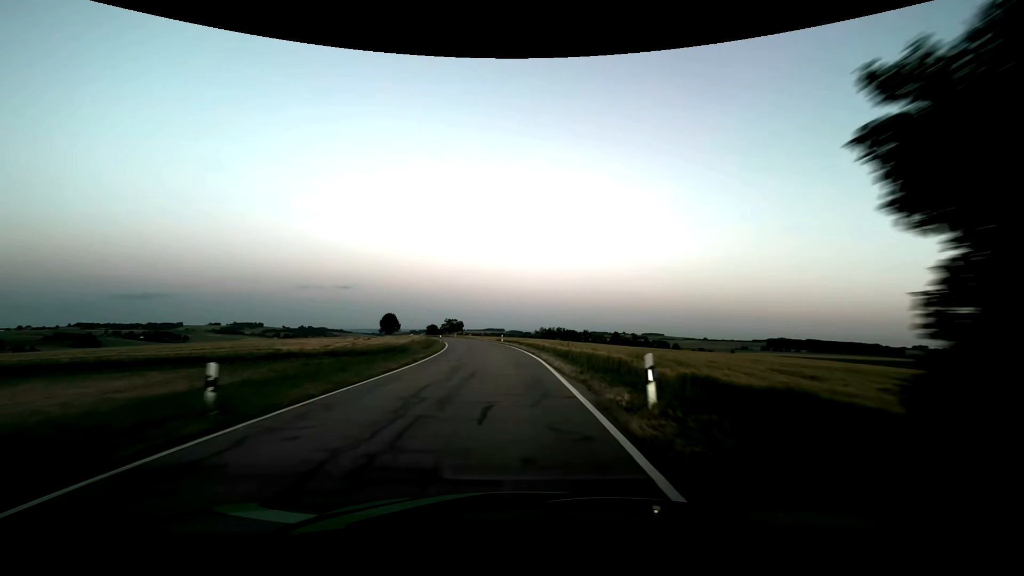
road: tertiary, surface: asphalt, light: Dusk
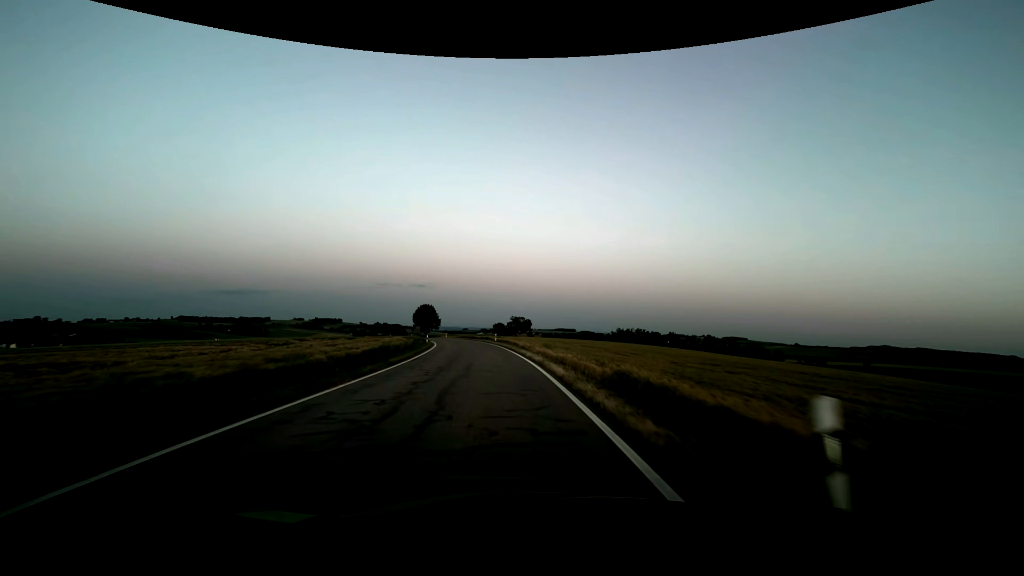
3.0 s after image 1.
(-3.2, +53.8) m; -8°
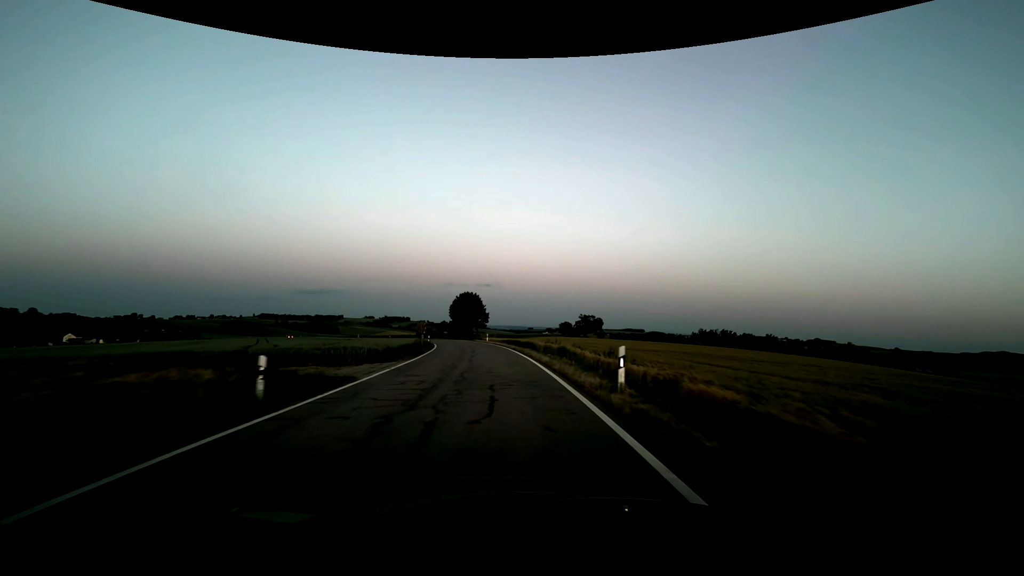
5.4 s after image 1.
(-3.0, +43.1) m; -8°
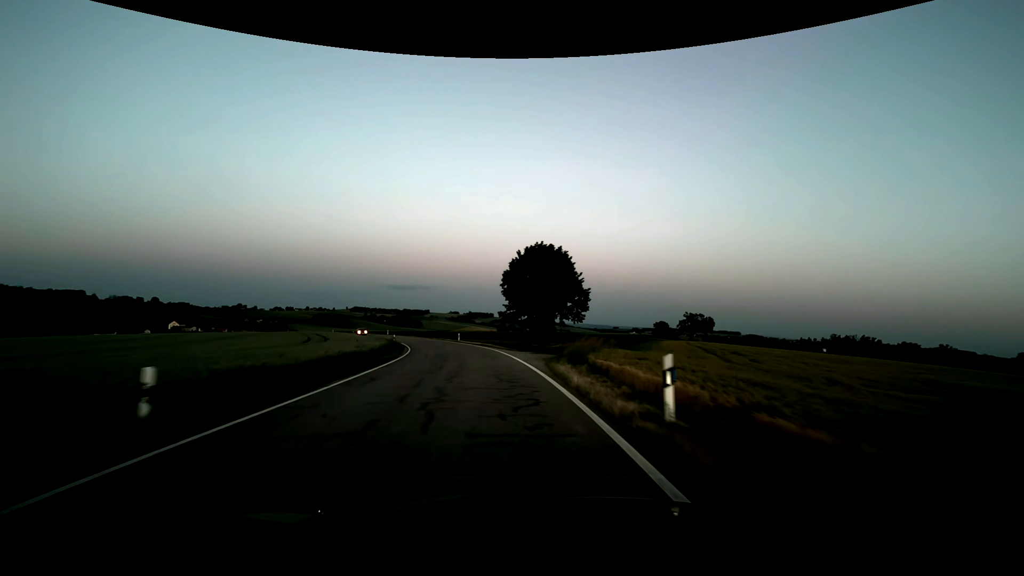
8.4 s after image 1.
(-4.3, +53.9) m; -9°
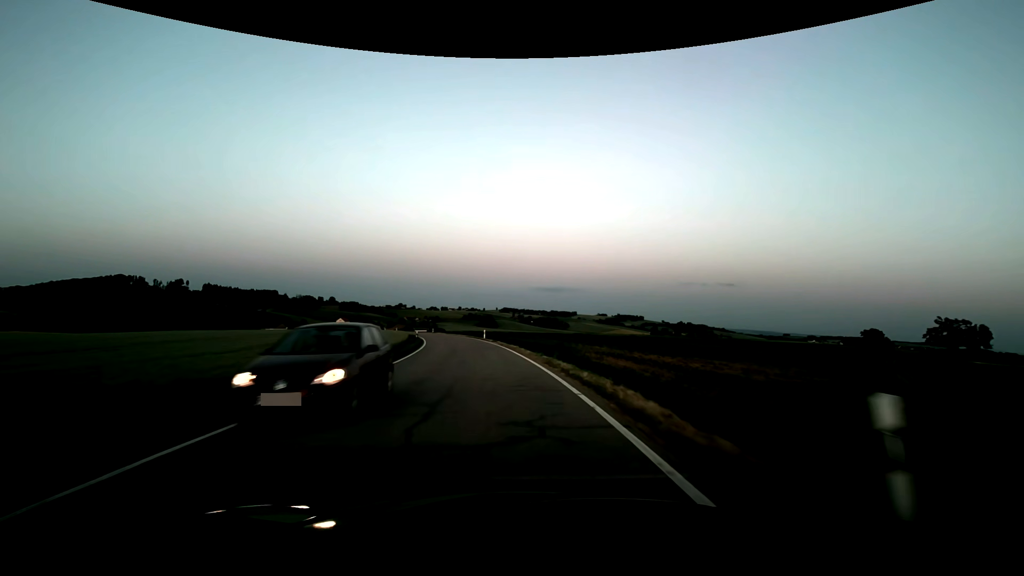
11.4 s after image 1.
(-7.5, +53.5) m; -16°
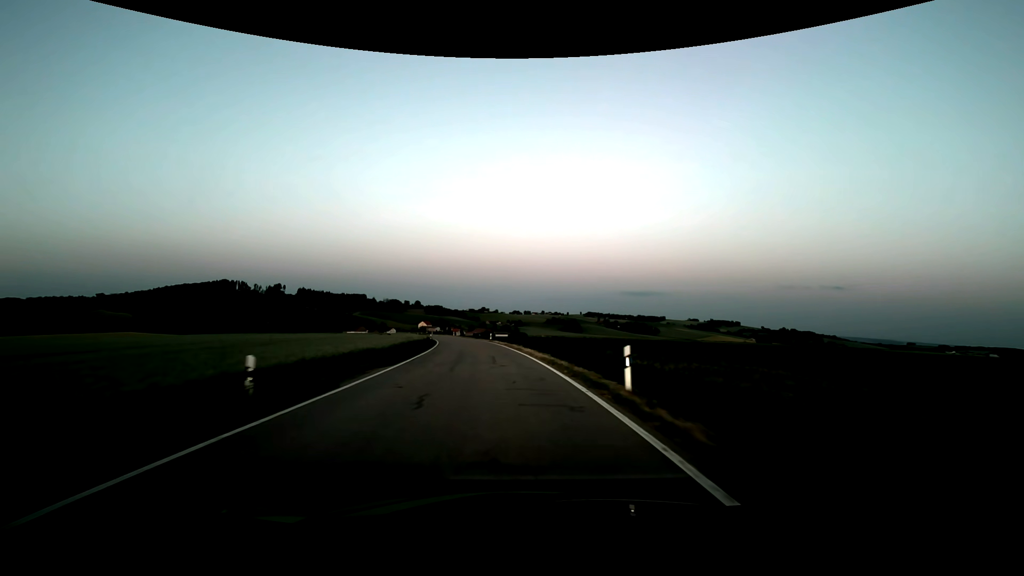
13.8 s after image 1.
(-4.0, +43.2) m; -10°
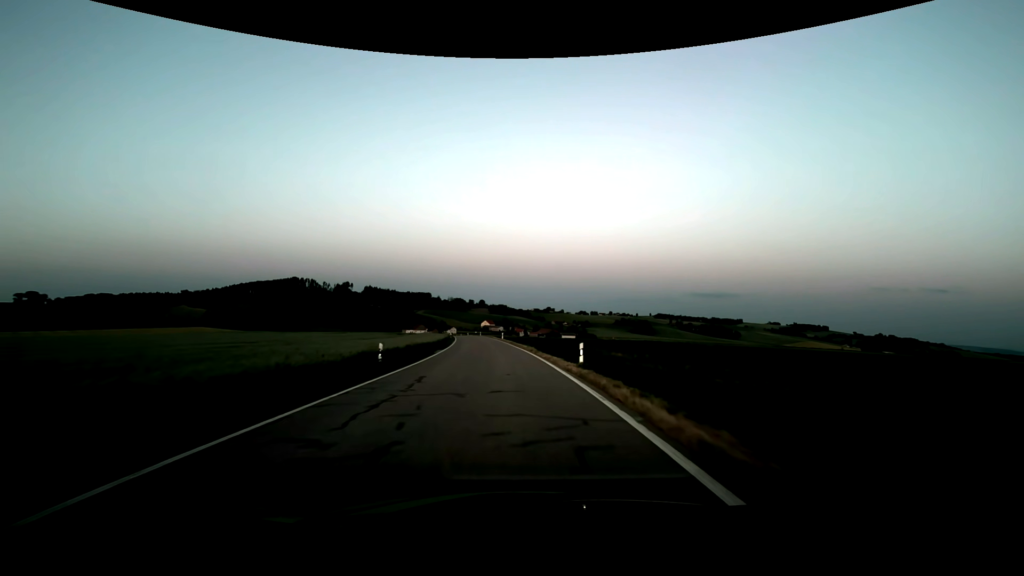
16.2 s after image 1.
(-3.0, +43.1) m; -7°
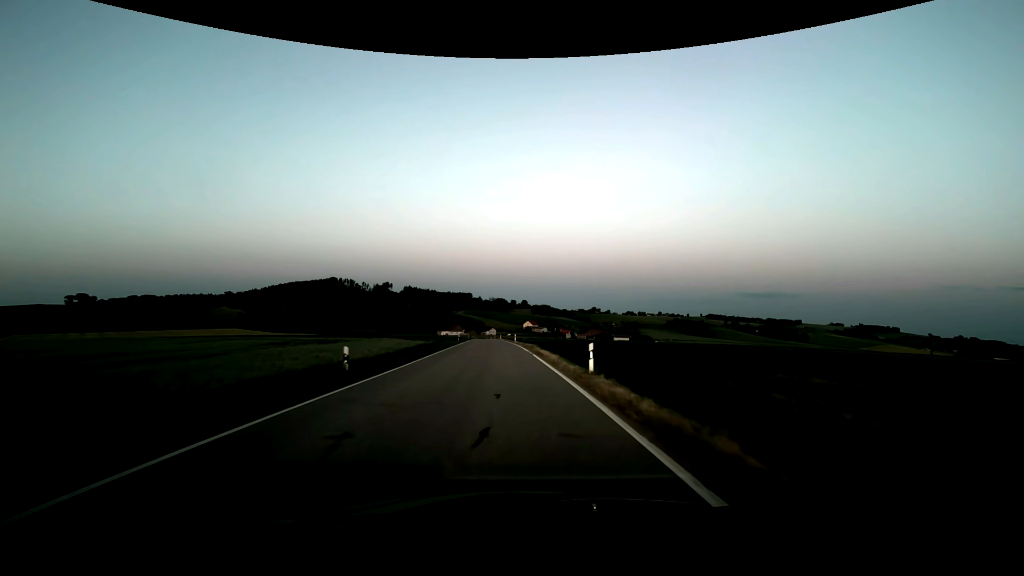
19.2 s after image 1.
(-2.8, +54.0) m; -5°
(0, +10) (0, +20) (-1, +30) (-1, +40) (-2, +50) (-2, +60) (-3, +70) (-4, +80) (-5, +90) (-5, +100) m
